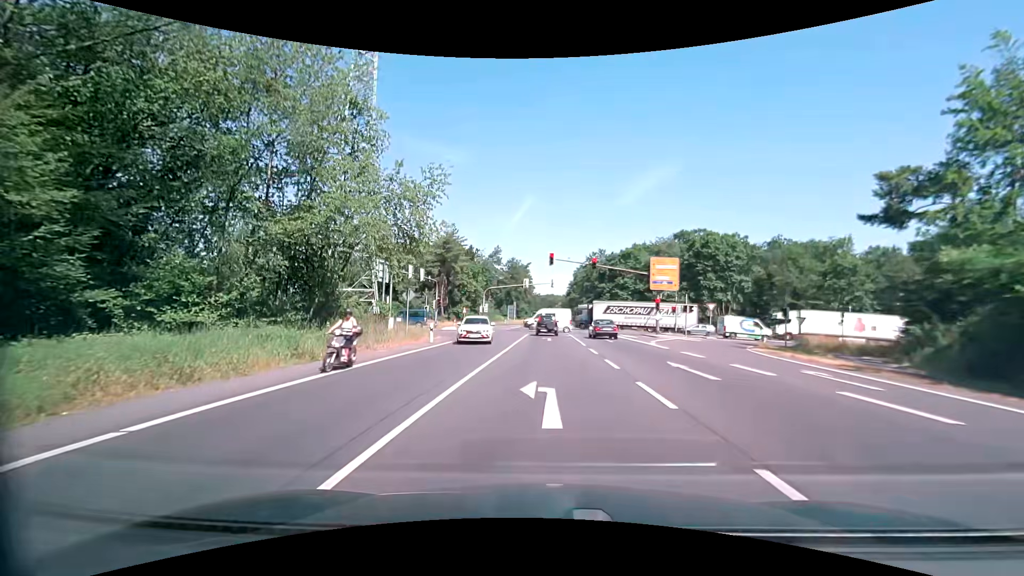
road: primary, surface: asphalt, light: Day
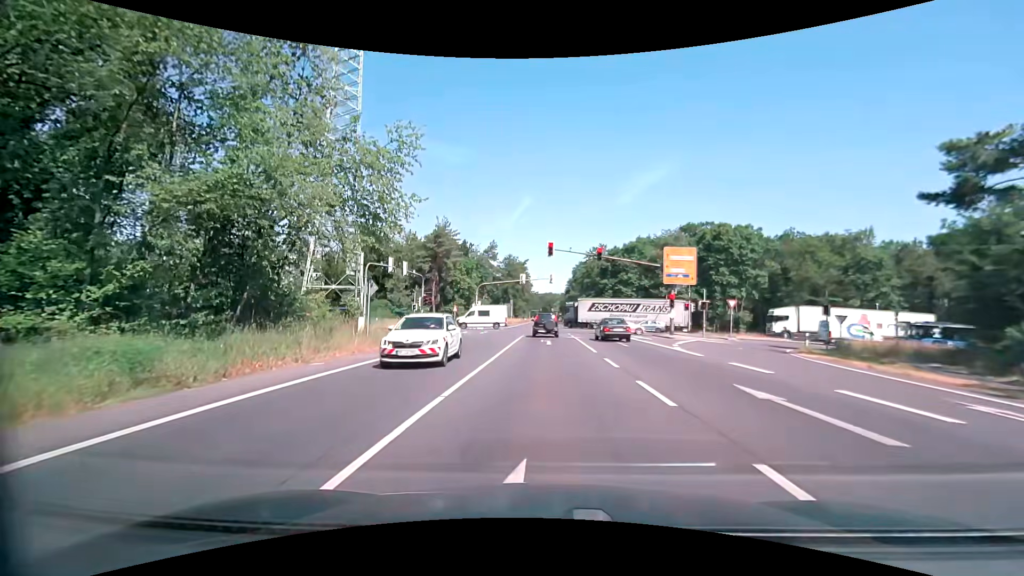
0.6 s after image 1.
(0.0, +5.8) m; 0°
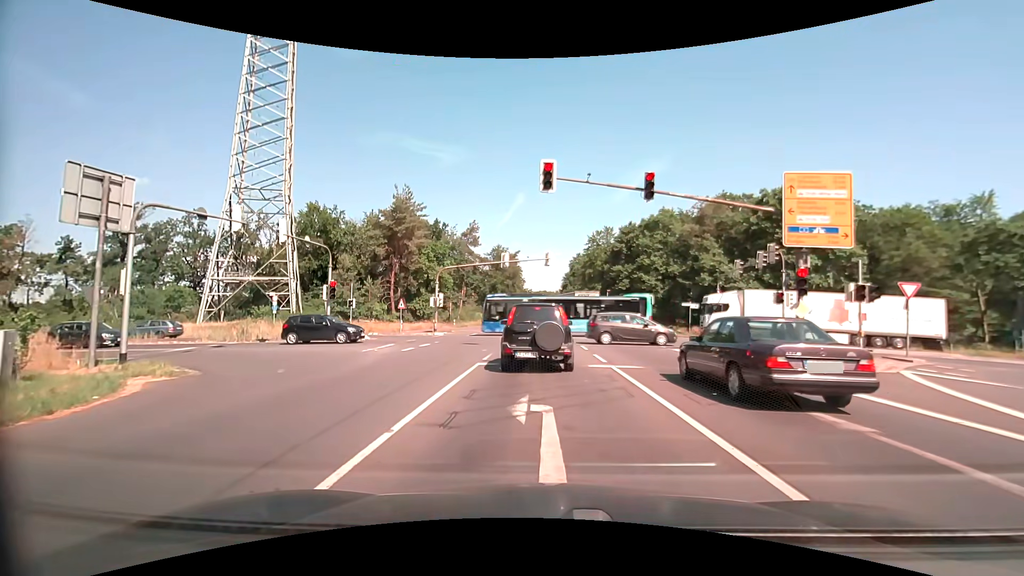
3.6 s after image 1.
(+0.1, +20.8) m; +1°
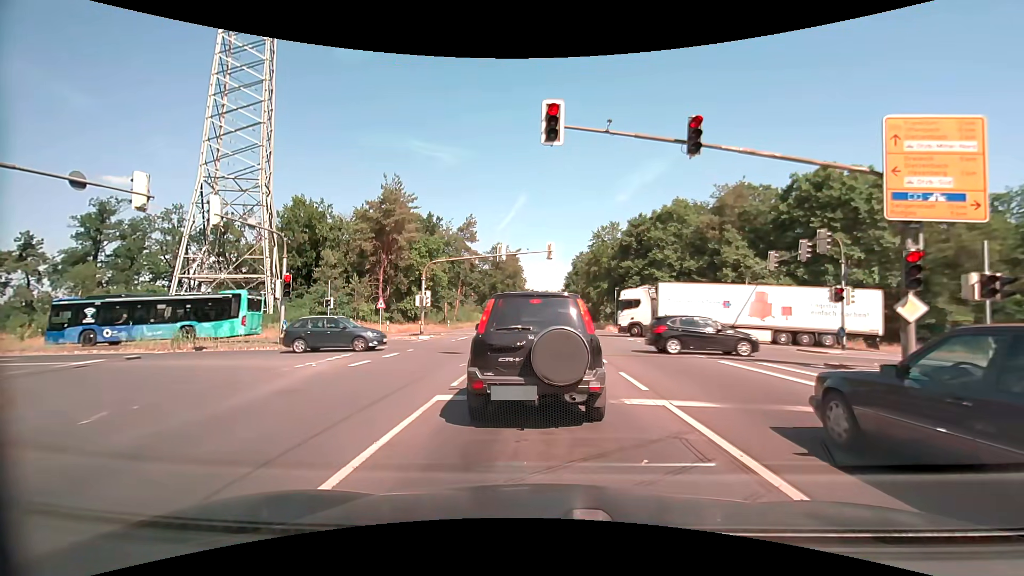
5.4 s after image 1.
(0.0, +5.3) m; 0°
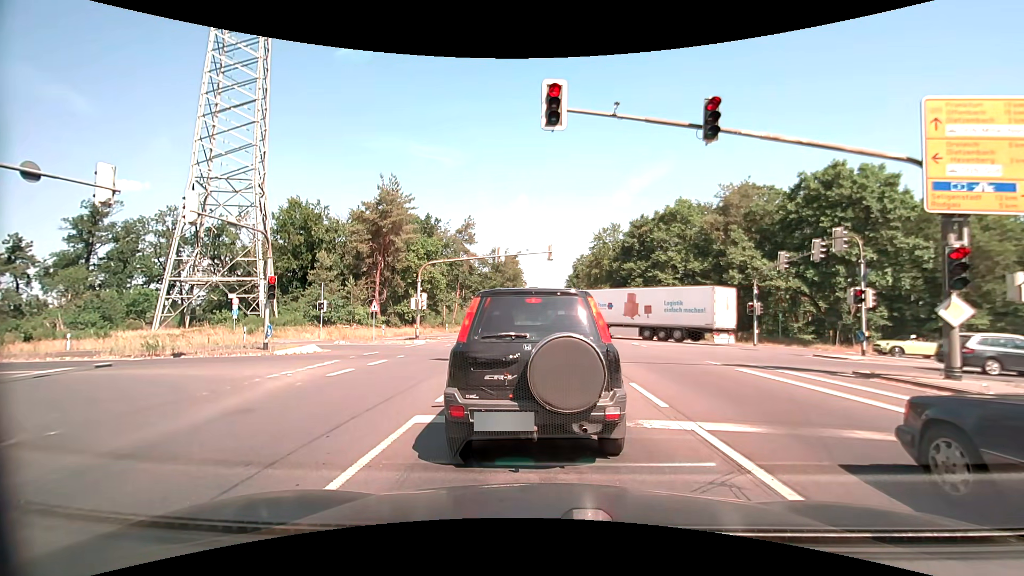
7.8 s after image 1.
(0.0, +1.4) m; +1°
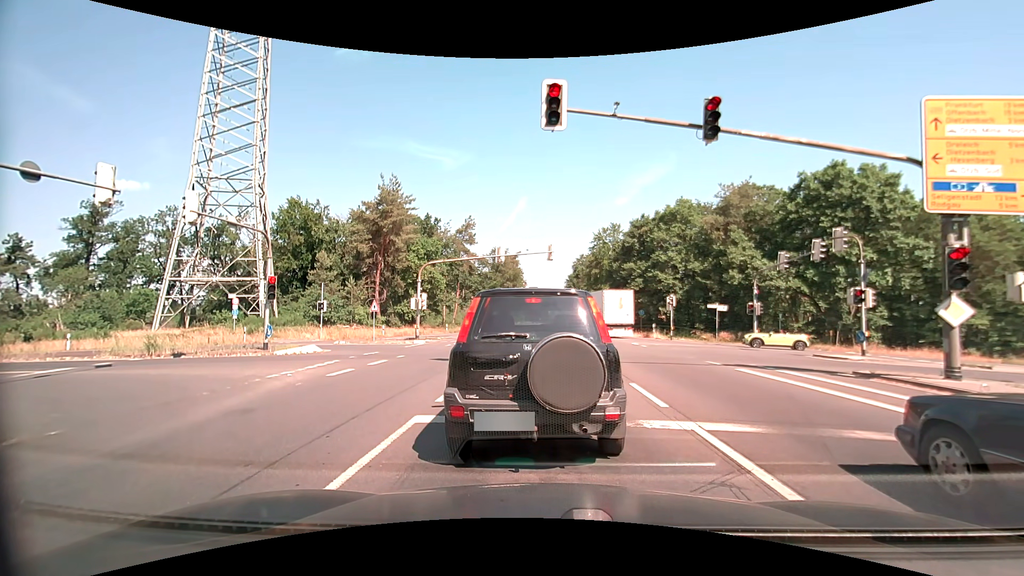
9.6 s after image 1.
(0.0, 0.0) m; 0°
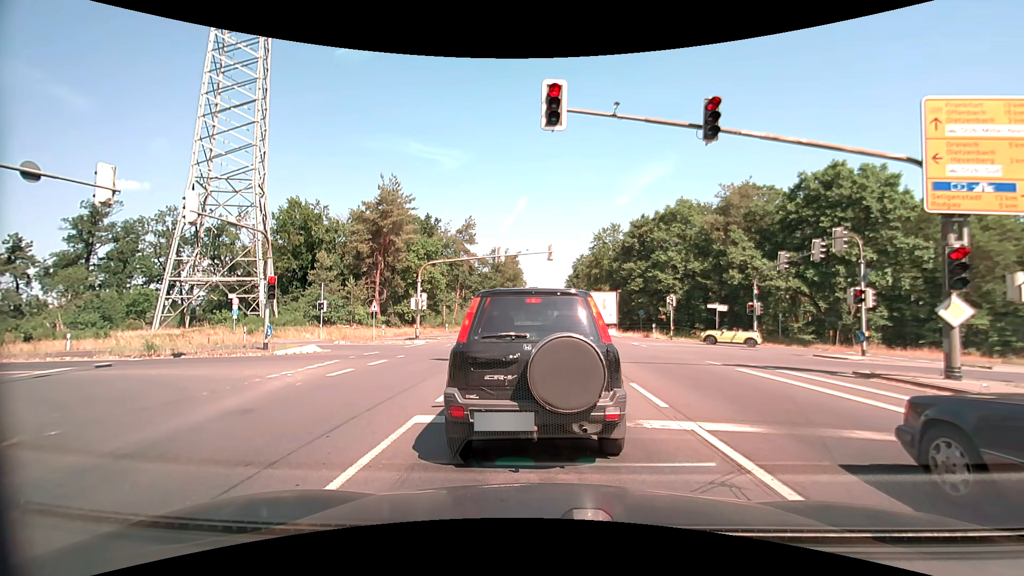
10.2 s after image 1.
(0.0, 0.0) m; 0°
